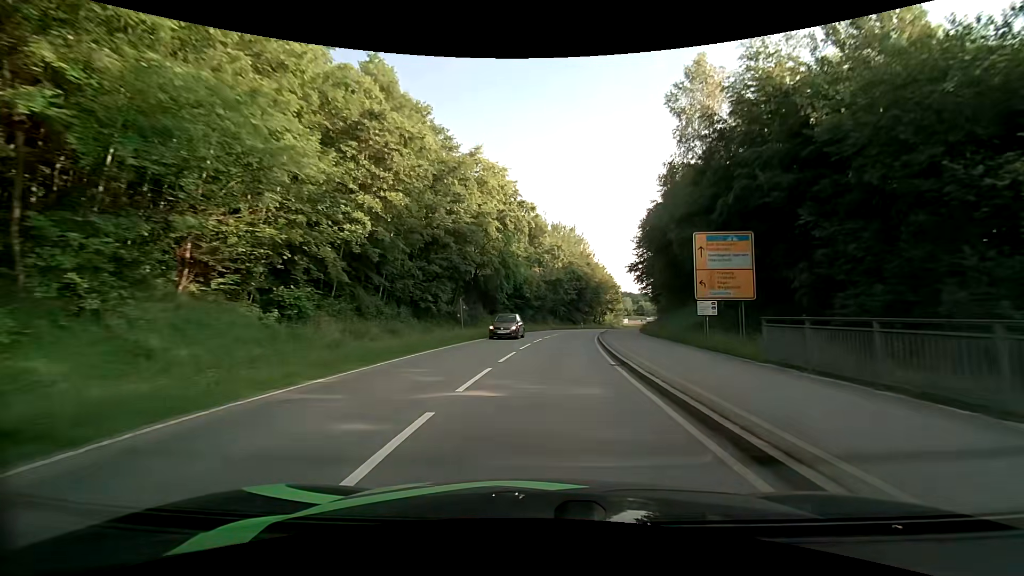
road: secondary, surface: asphalt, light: Day
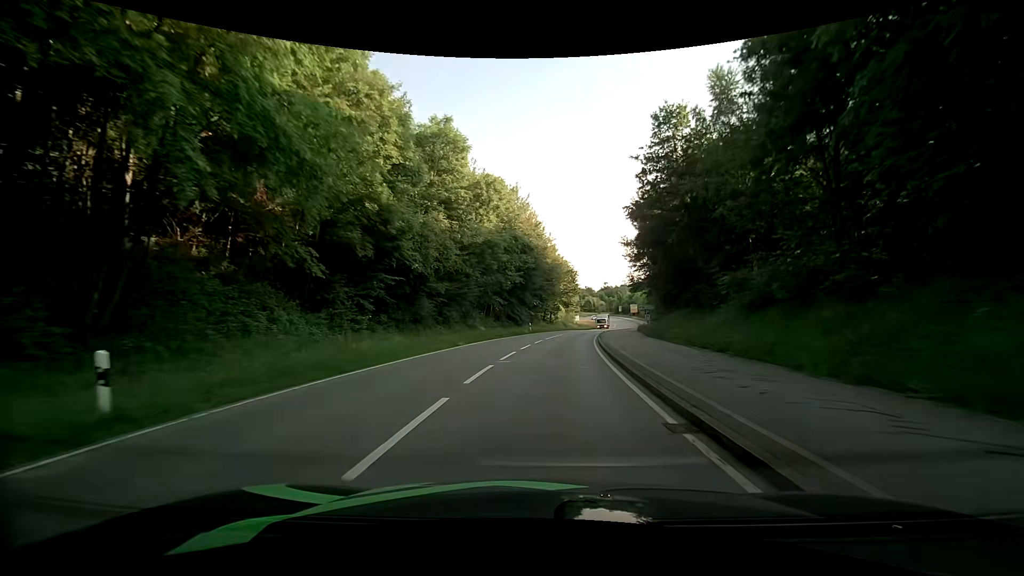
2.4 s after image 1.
(+2.1, +34.5) m; +7°
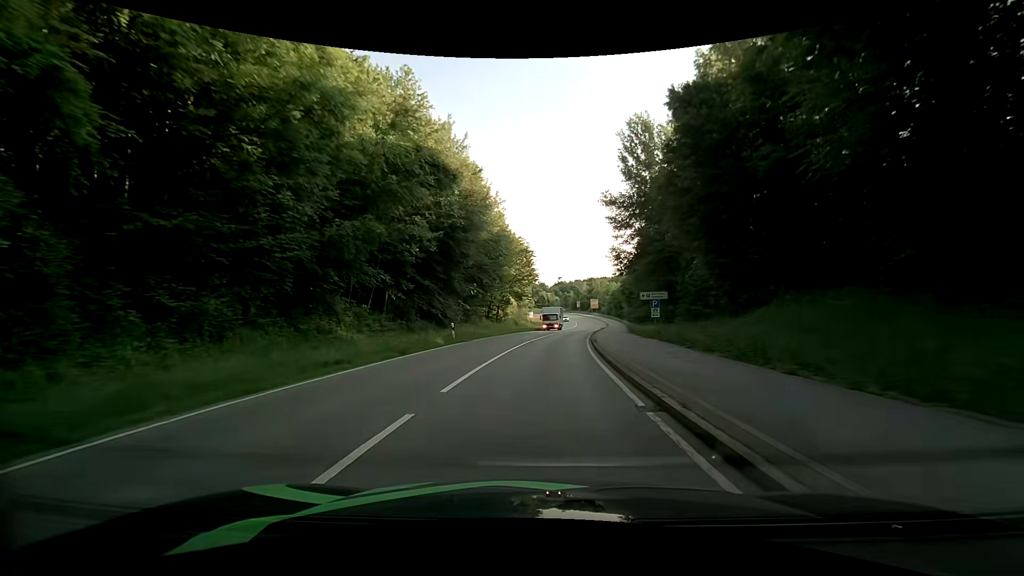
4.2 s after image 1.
(+1.1, +25.2) m; +5°
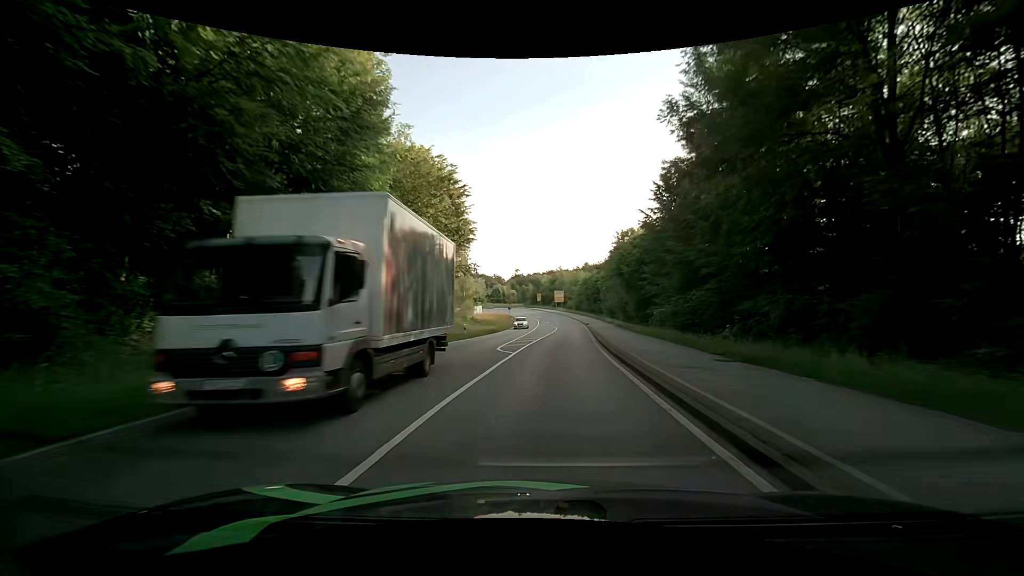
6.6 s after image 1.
(+1.8, +33.6) m; +5°
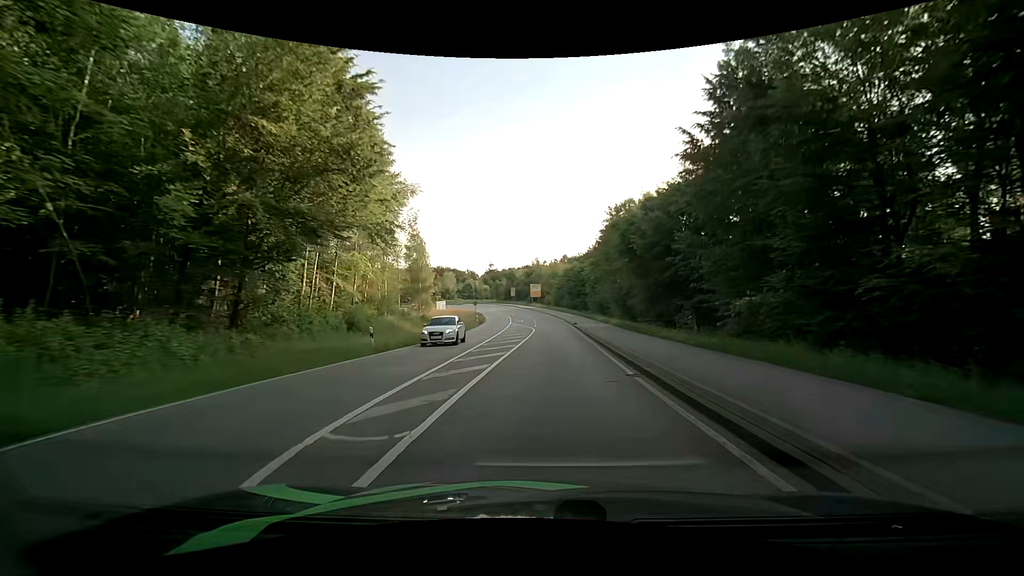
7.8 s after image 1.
(+0.4, +16.7) m; +3°
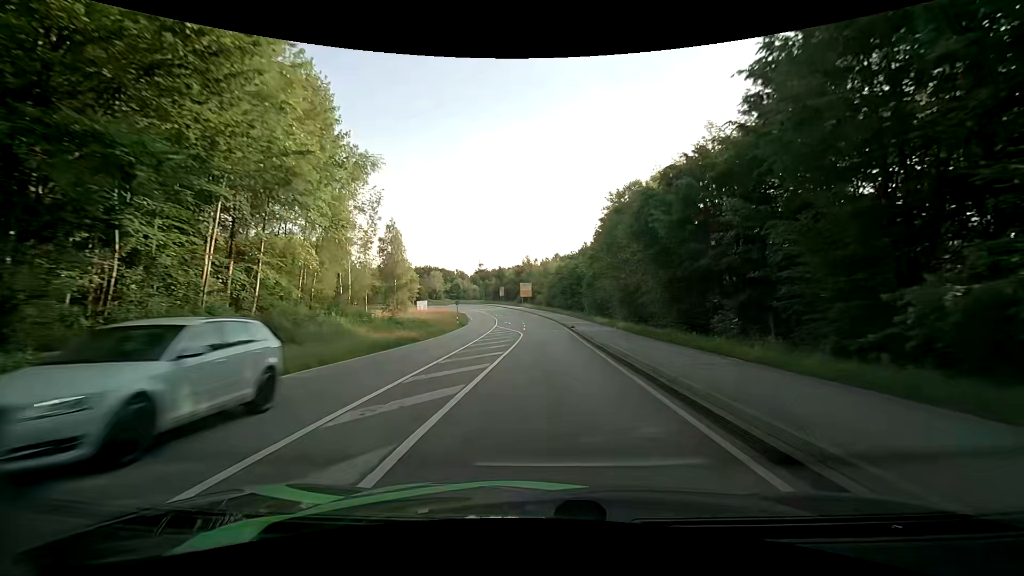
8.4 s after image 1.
(0.0, +8.3) m; +1°
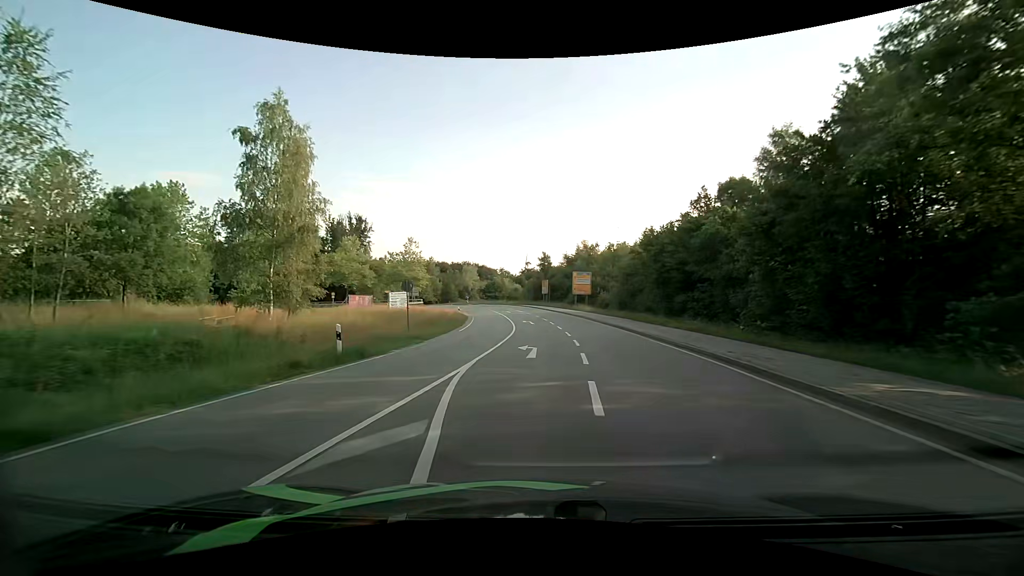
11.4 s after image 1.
(-1.4, +40.1) m; -7°
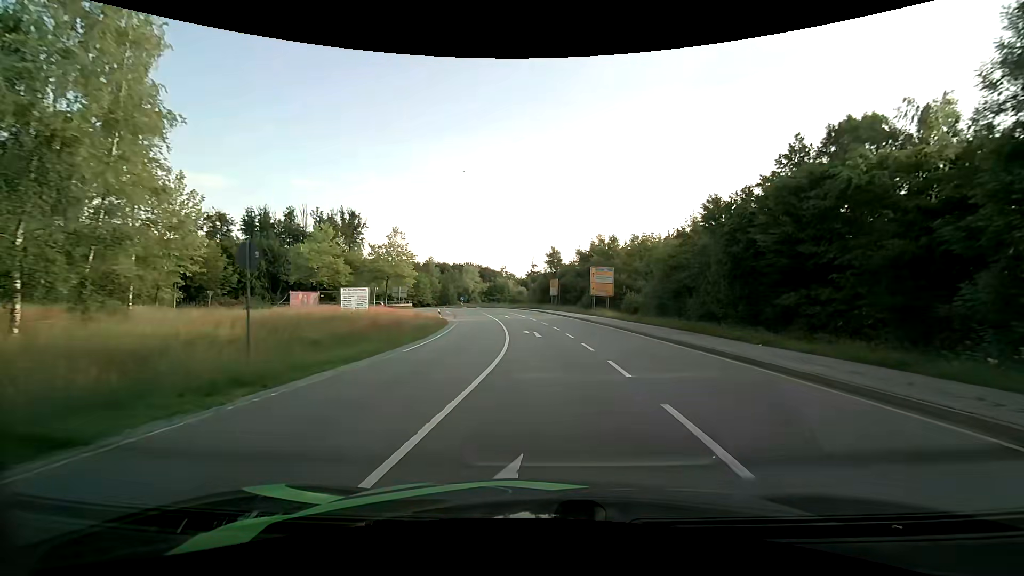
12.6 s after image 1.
(-0.1, +14.2) m; 0°
(0, +10) (0, +20) (-1, +30) (-2, +40) (-3, +50) (-5, +60) (-9, +69) (-18, +71) (-27, +67) (-35, +61) m
